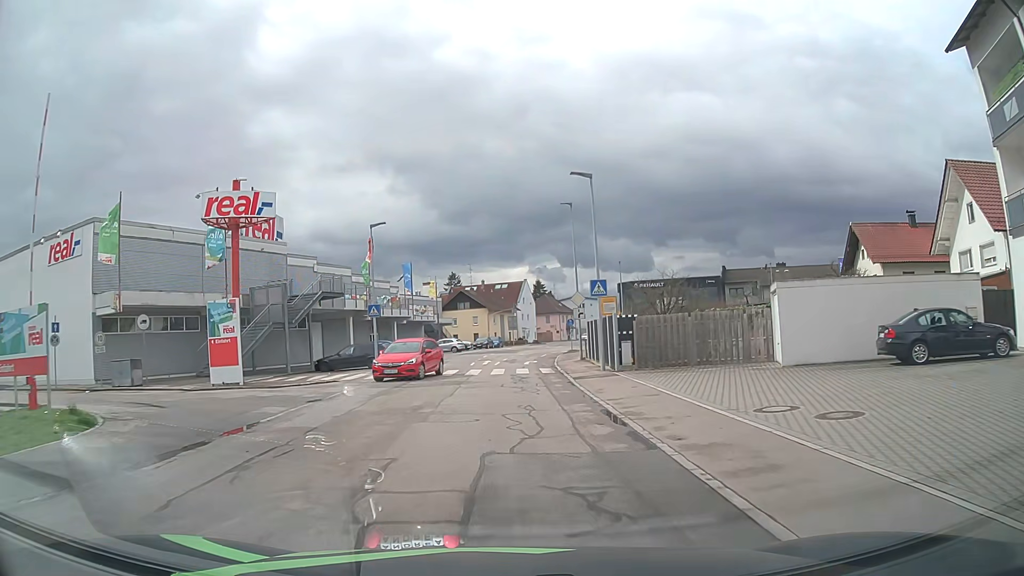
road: unclassified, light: Day
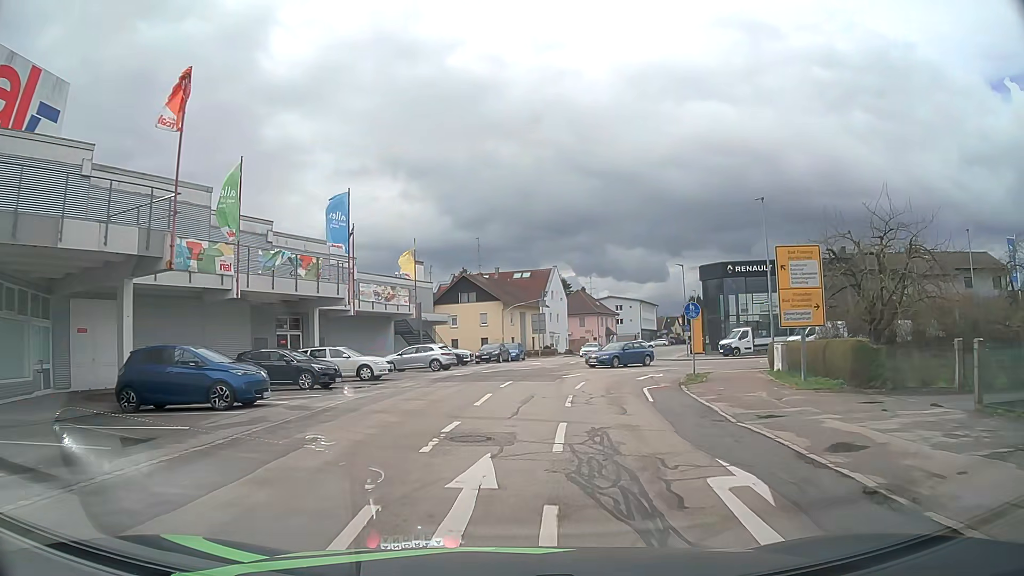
(-0.5, +32.5) m; -1°
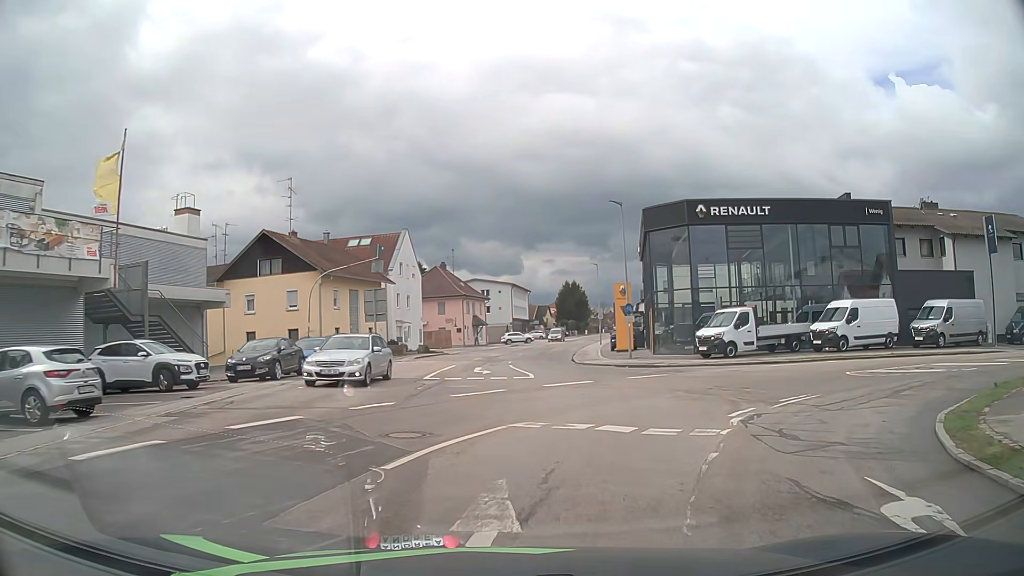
(+1.8, +24.8) m; +12°
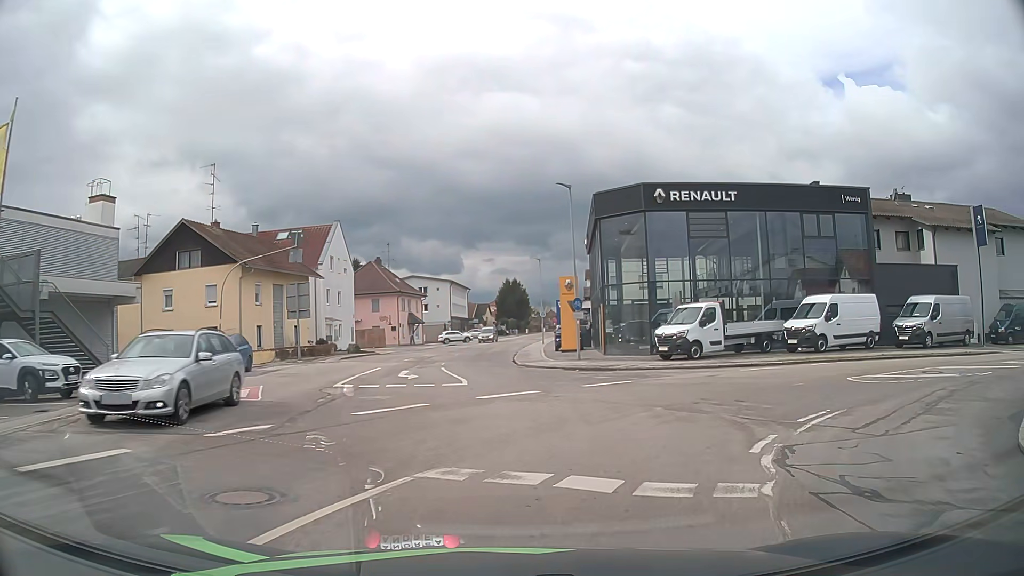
(+0.1, +3.7) m; +5°
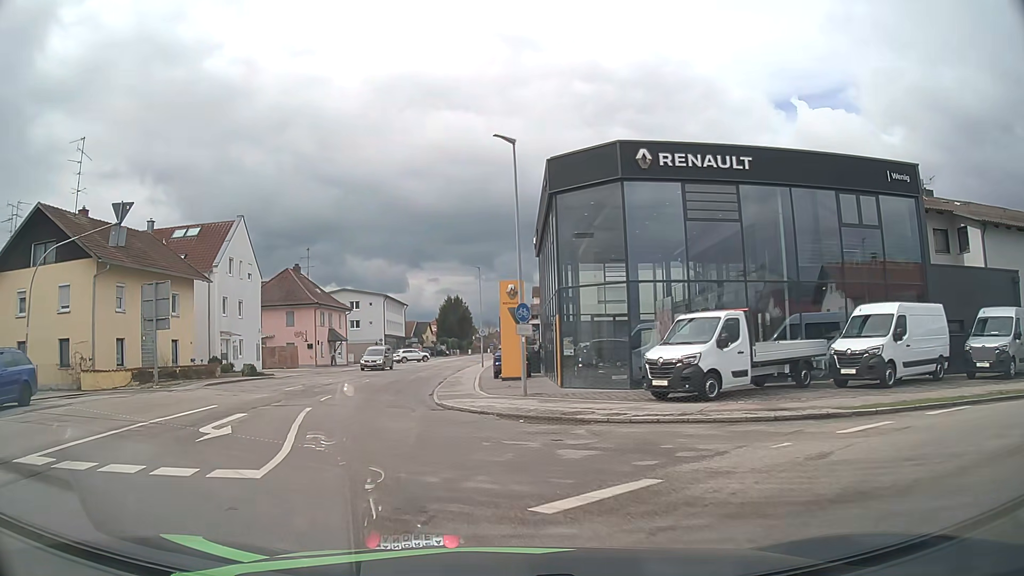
(+0.9, +10.2) m; +4°
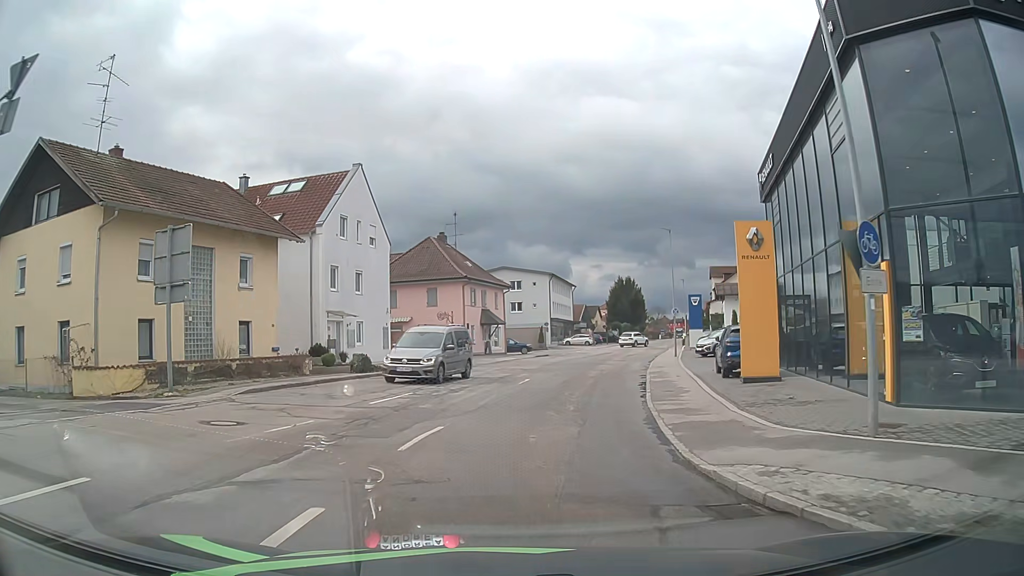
(-1.7, +12.2) m; -13°
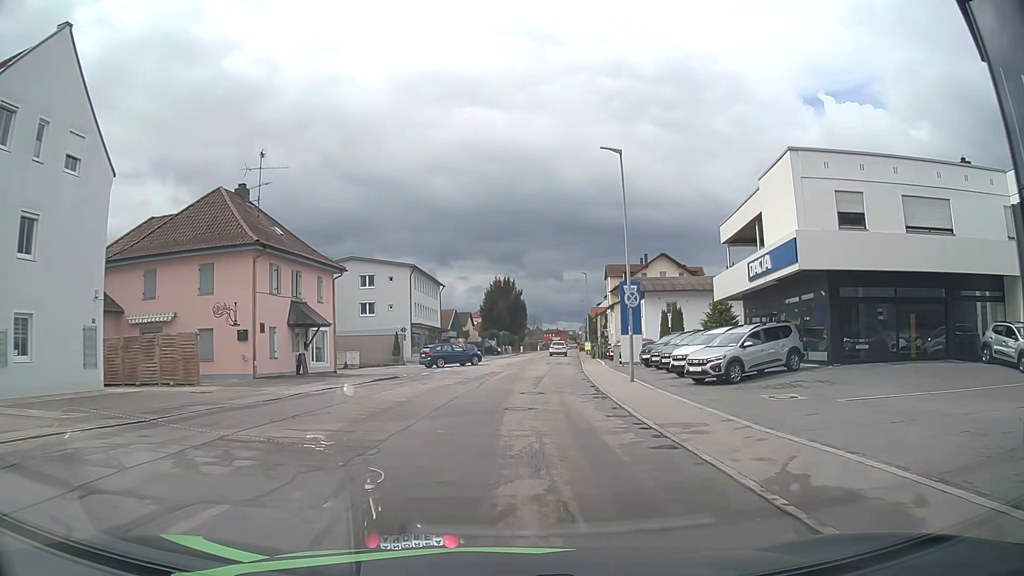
(+1.7, +21.1) m; +12°
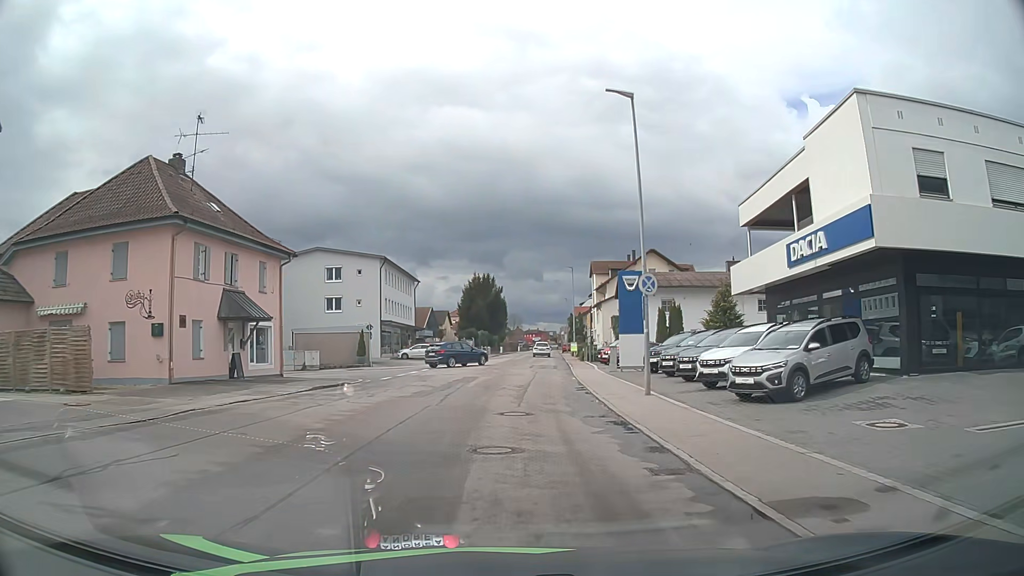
(0.0, +6.0) m; 0°
(0, +10) (+1, +20) (+1, +30) (+2, +40) (+3, +50) (+4, +60) (+5, +70) (+5, +80) (+6, +90) (+7, +100) m
